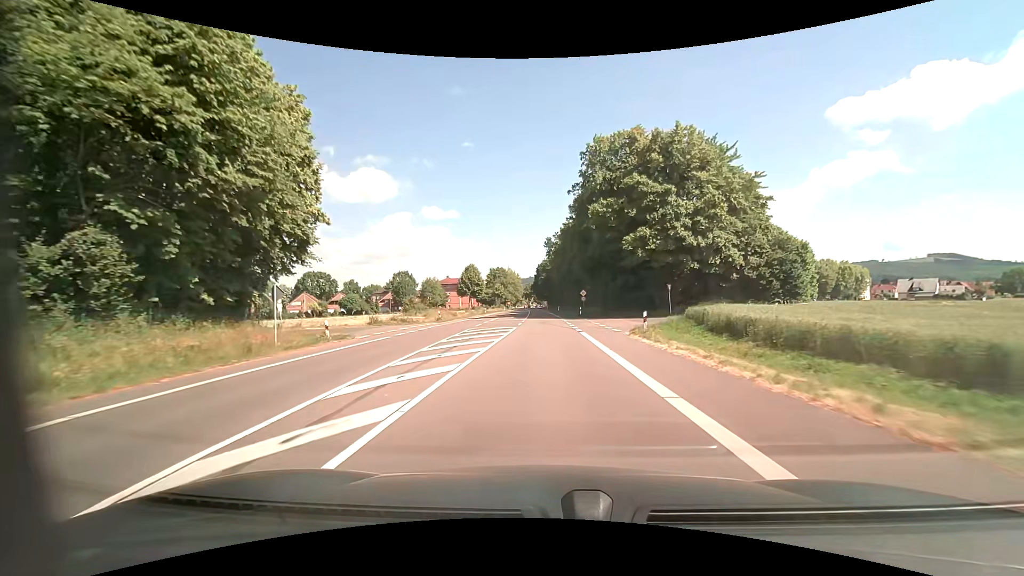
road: tertiary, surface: asphalt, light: Day
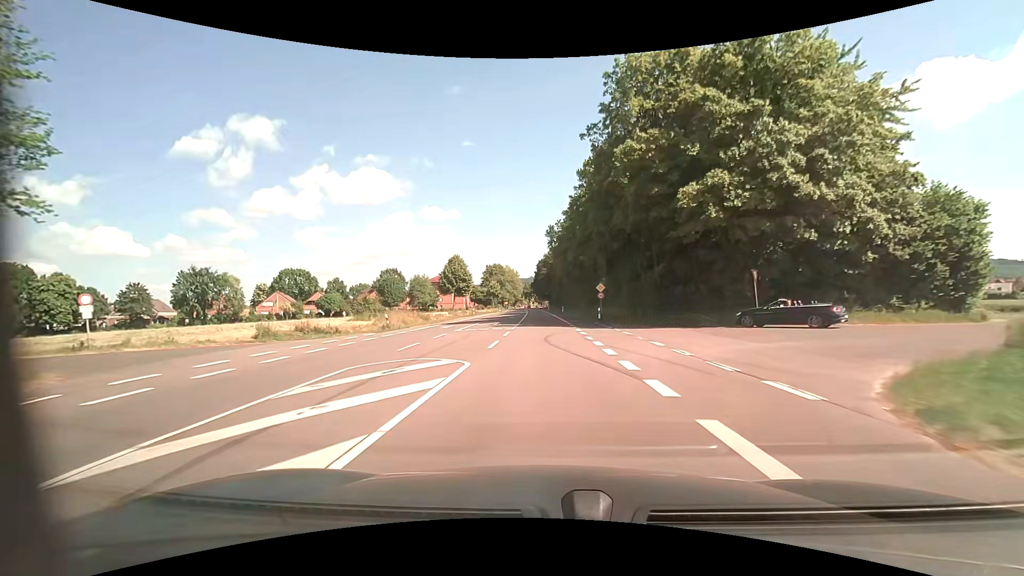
(0.0, +18.8) m; 0°
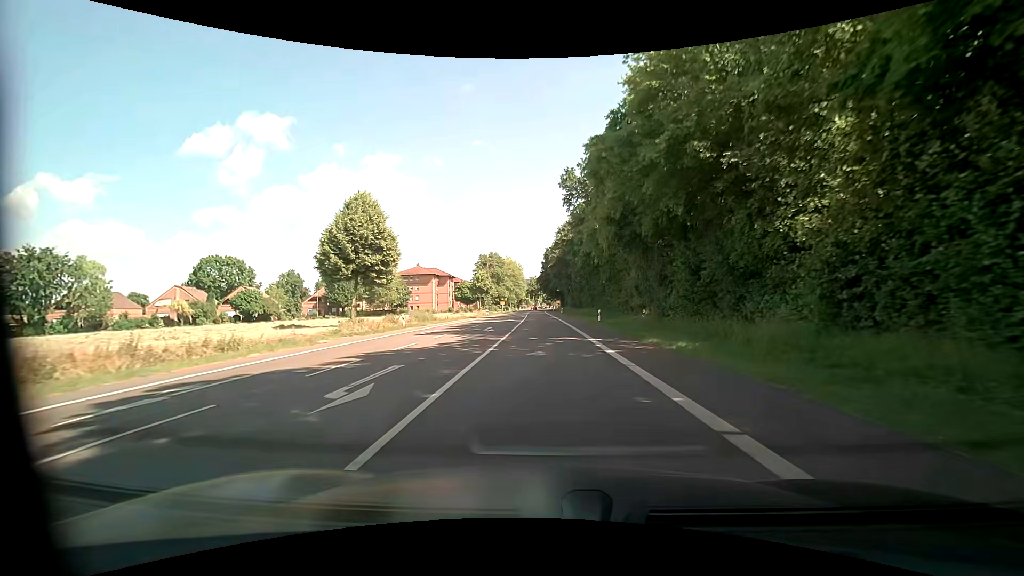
(-0.6, +47.3) m; -1°
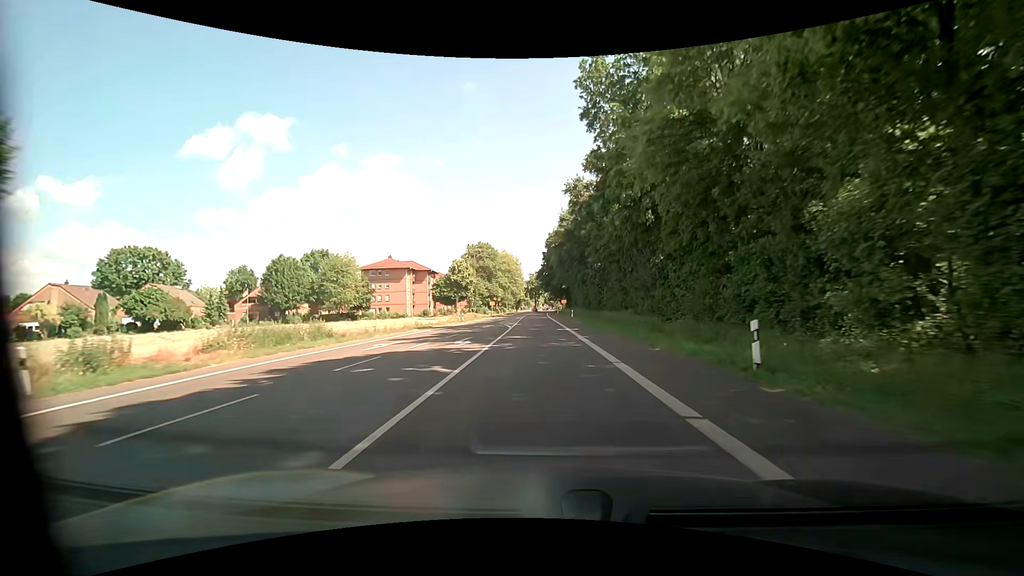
(0.0, +29.1) m; 0°
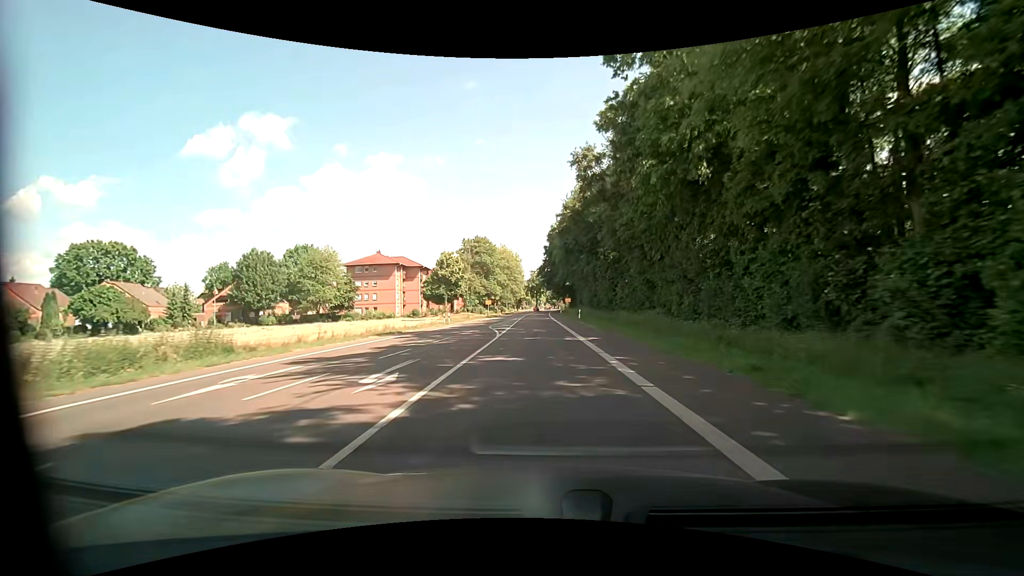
(0.0, +9.7) m; 0°
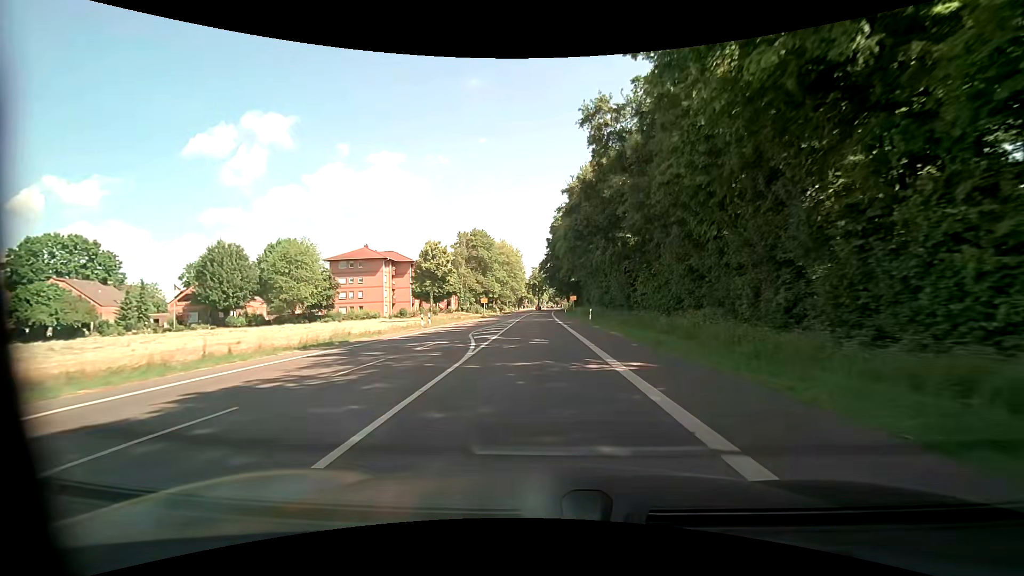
(-0.1, +9.6) m; -1°
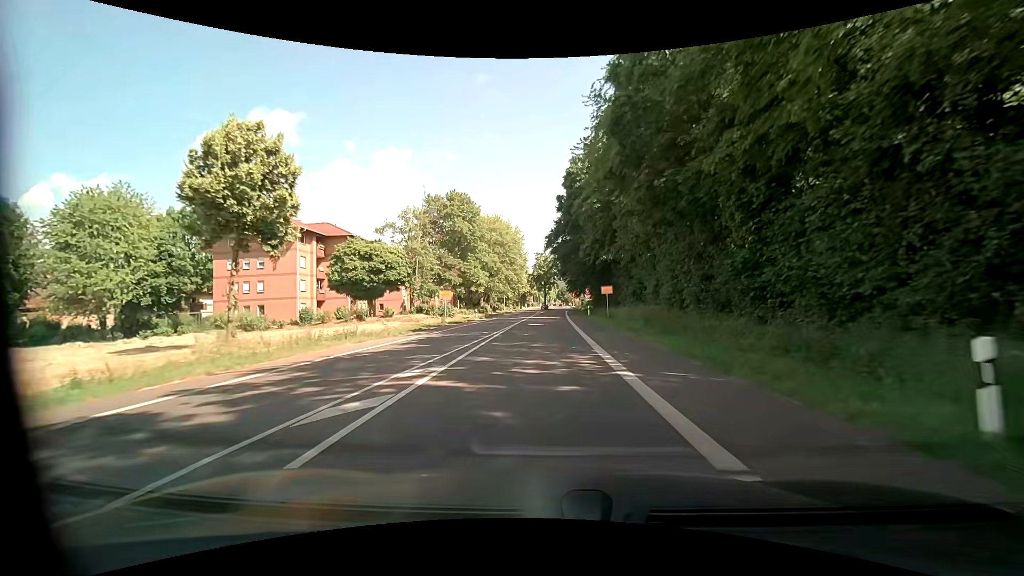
(-0.1, +36.0) m; -1°
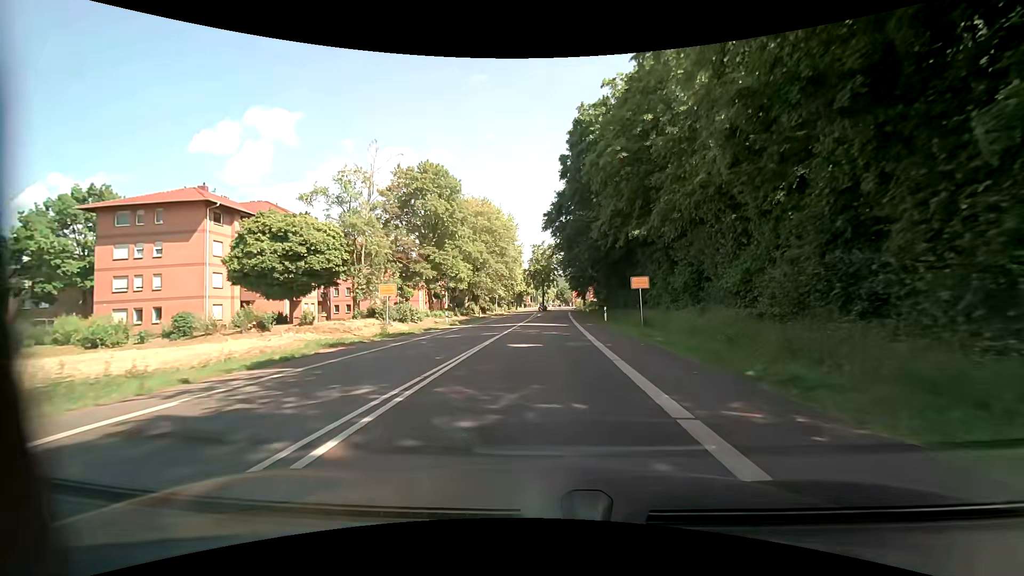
(+0.1, +15.8) m; 0°
(0, +10) (0, +20) (+1, +30) (+1, +40) (+1, +50) (+2, +60) (+2, +70) (+3, +80) (+3, +90) (+4, +100) m
